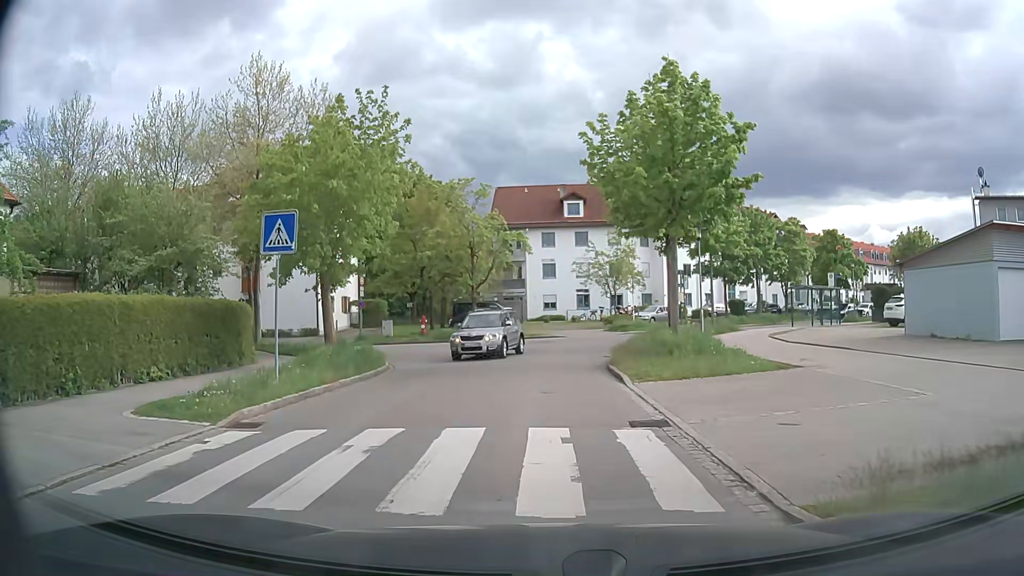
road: residential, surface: asphalt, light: Day
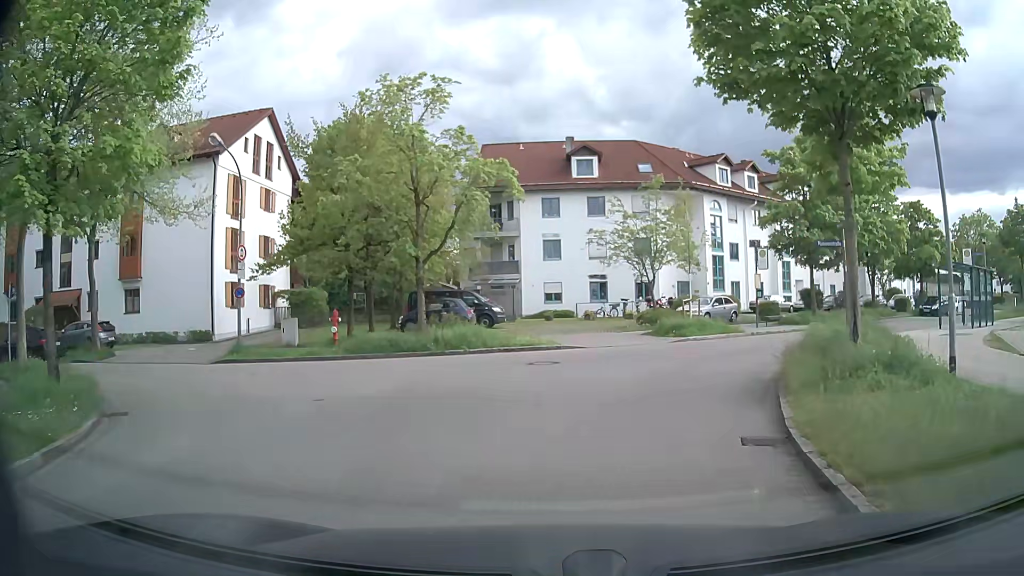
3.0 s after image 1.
(-0.2, +16.7) m; 0°
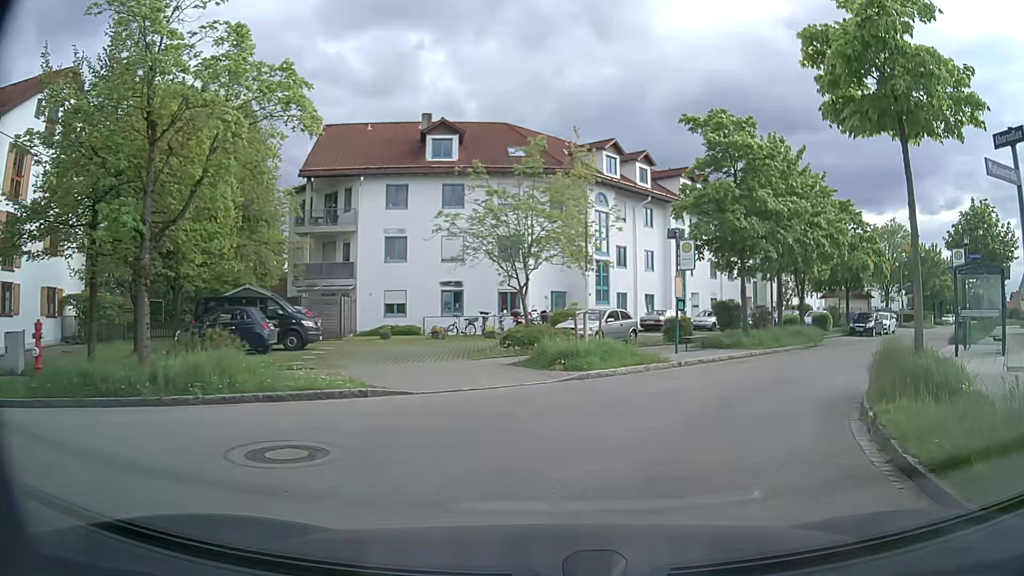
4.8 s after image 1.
(+0.6, +9.3) m; +11°
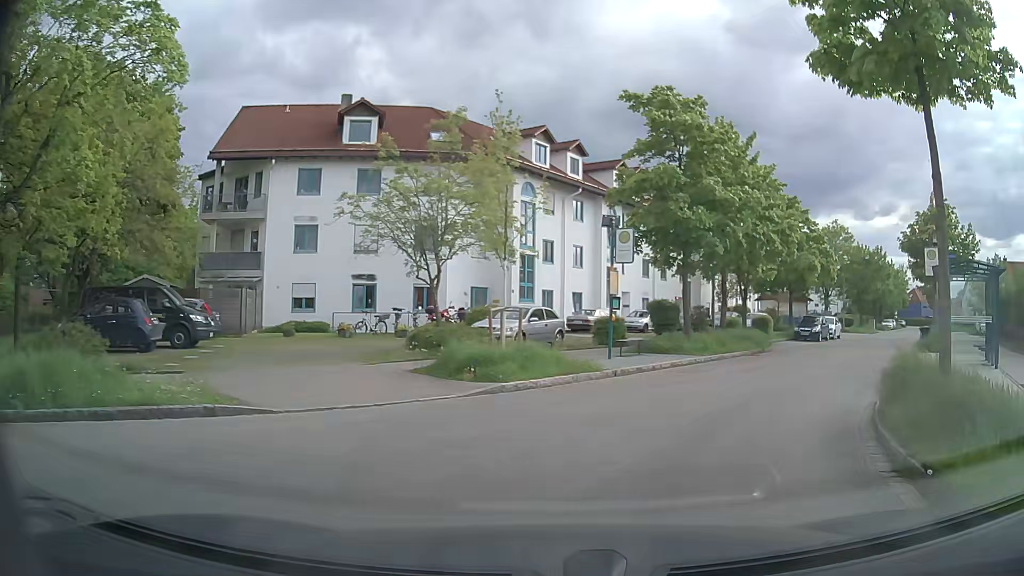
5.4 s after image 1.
(+0.1, +2.9) m; +5°
(+3, +10) (+8, +18) (+14, +26) (+20, +34) (+26, +42) (+31, +50) (+37, +59) (+43, +67) (+49, +75) (+55, +83) m
